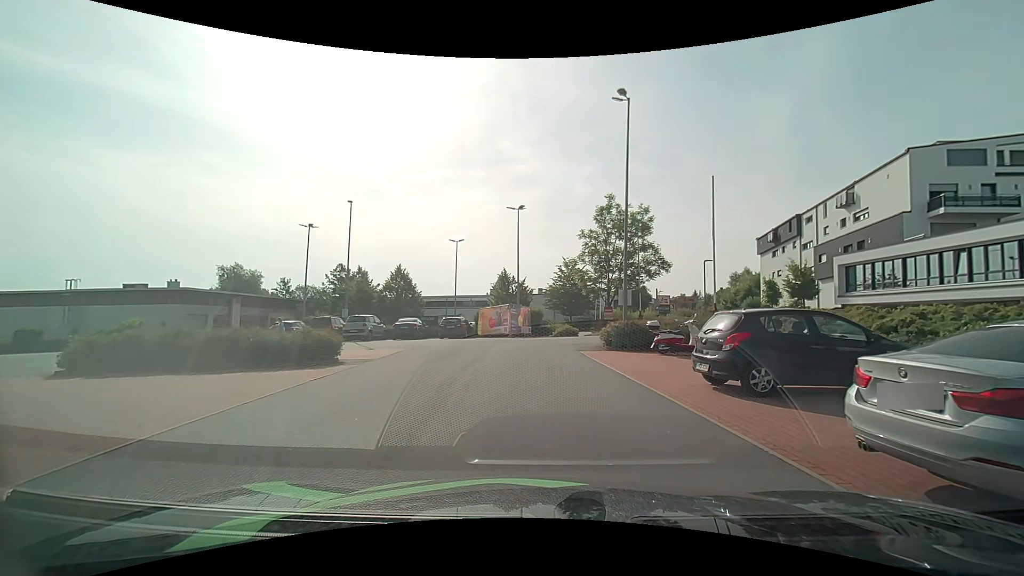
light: Day
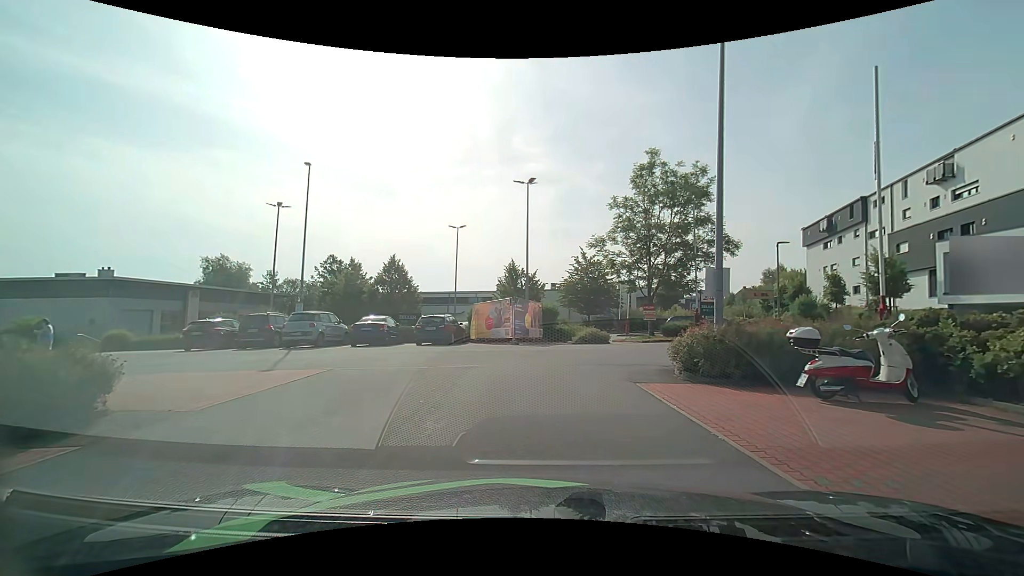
(-0.2, +9.0) m; -2°
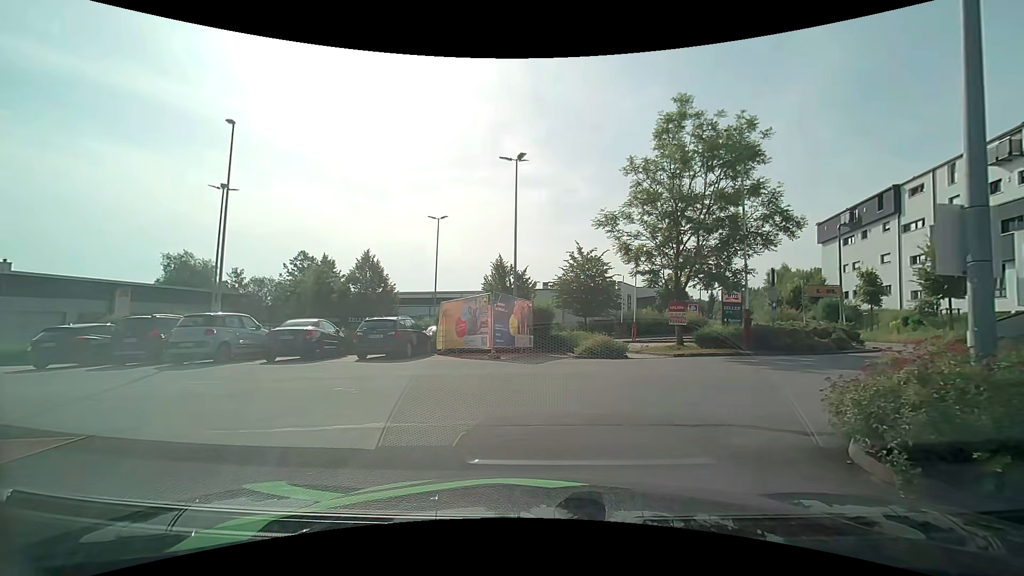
(0.0, +6.4) m; 0°
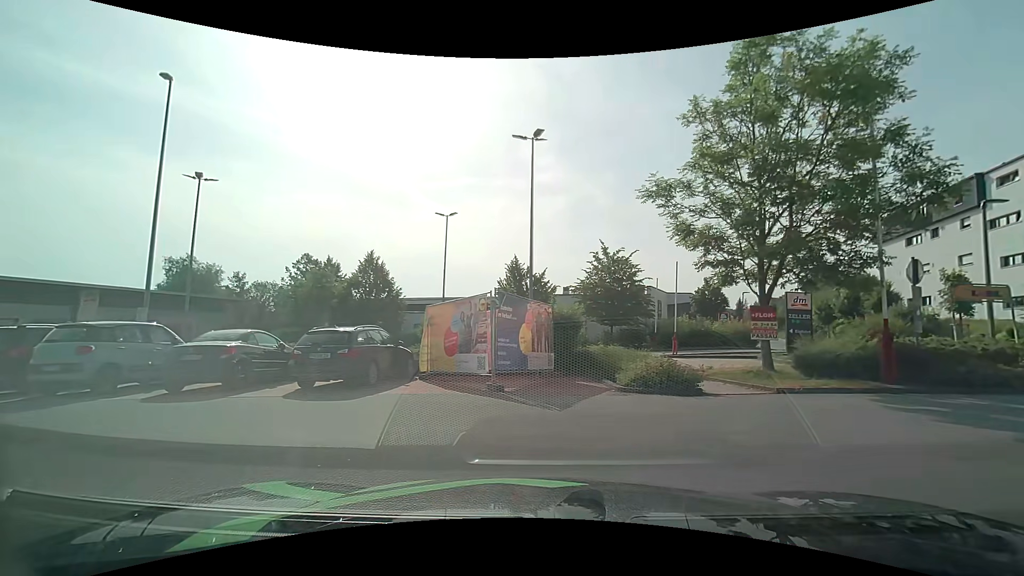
(+0.1, +5.4) m; -2°
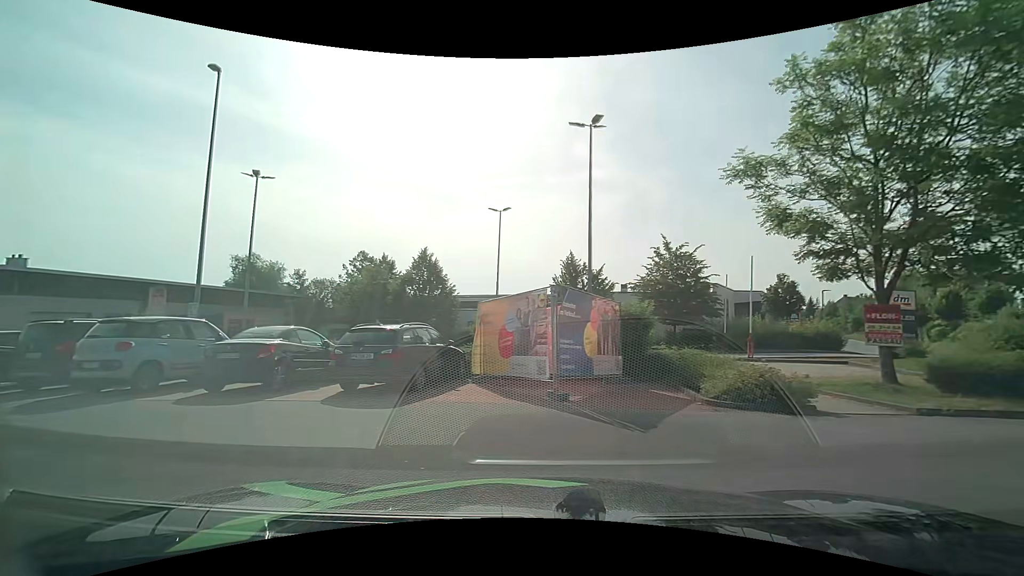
(-0.1, +1.5) m; -5°
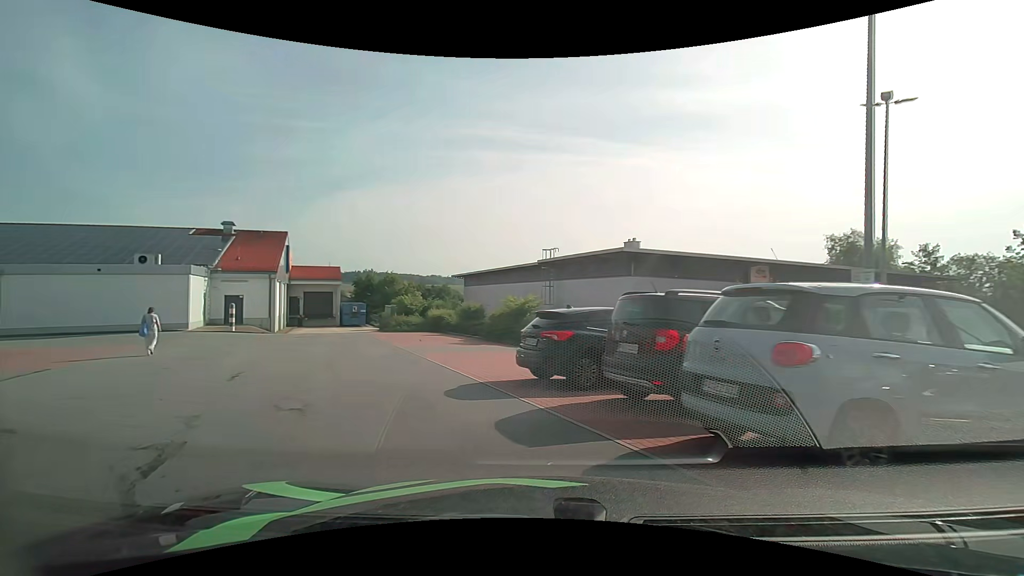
(-4.7, +7.5) m; -60°
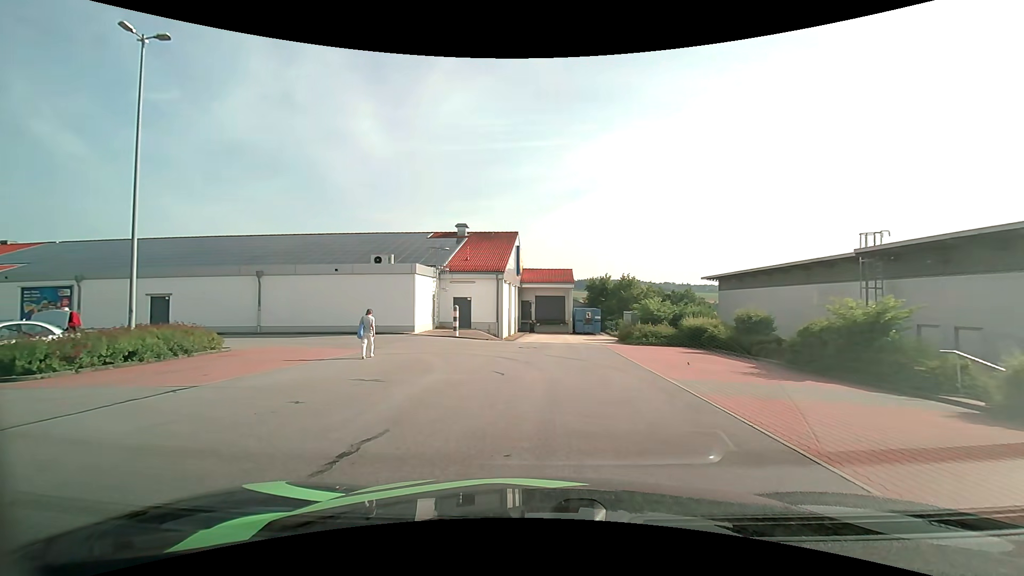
(-1.9, +7.0) m; -26°
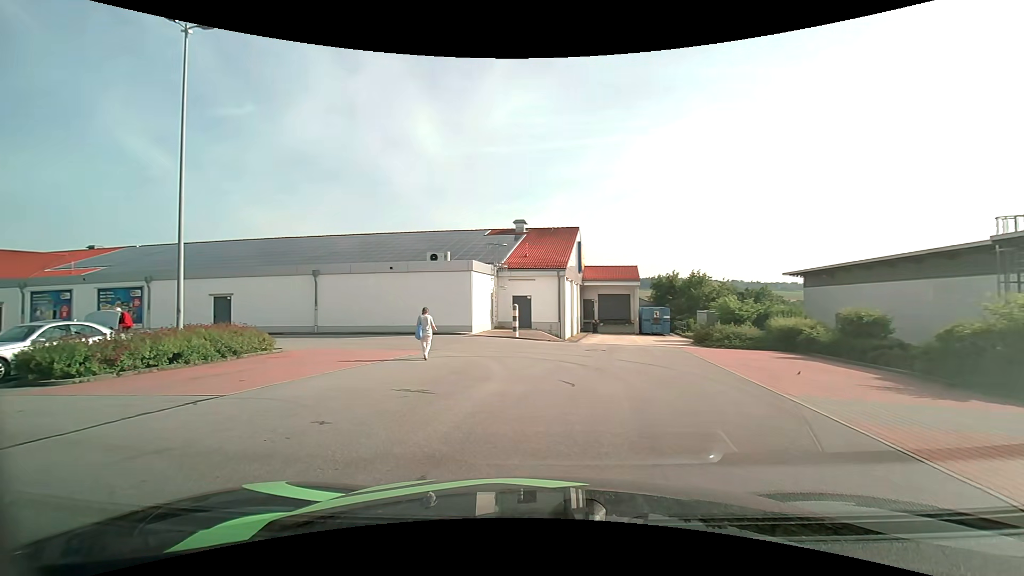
(-0.1, +1.9) m; -7°
